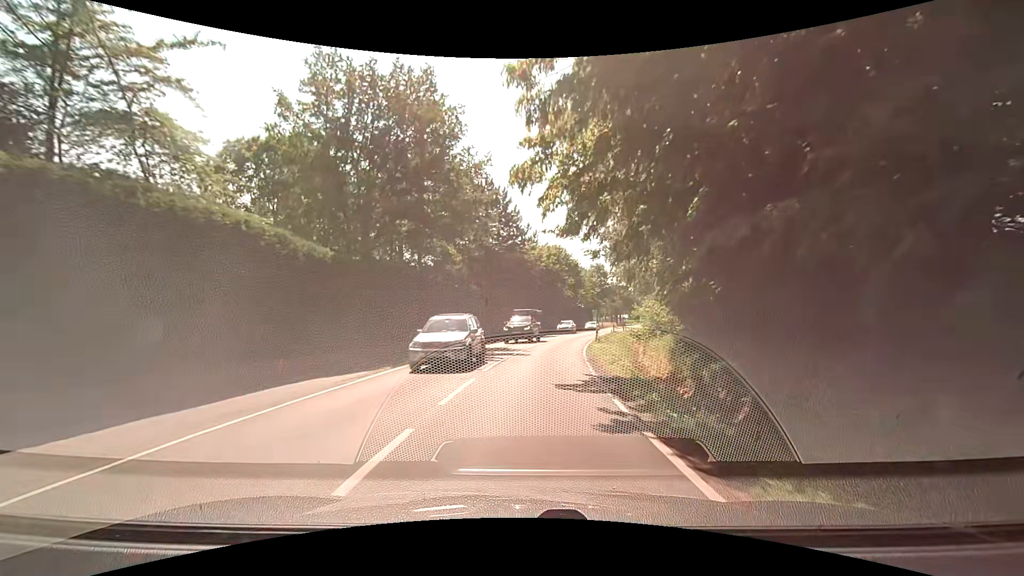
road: secondary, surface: asphalt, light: Day
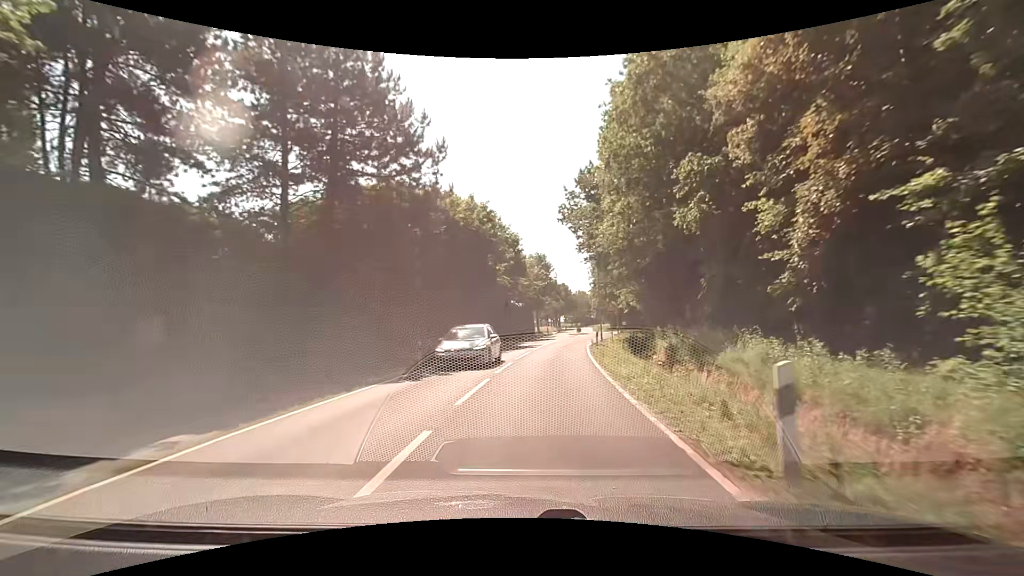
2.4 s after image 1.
(+1.3, +30.0) m; +7°
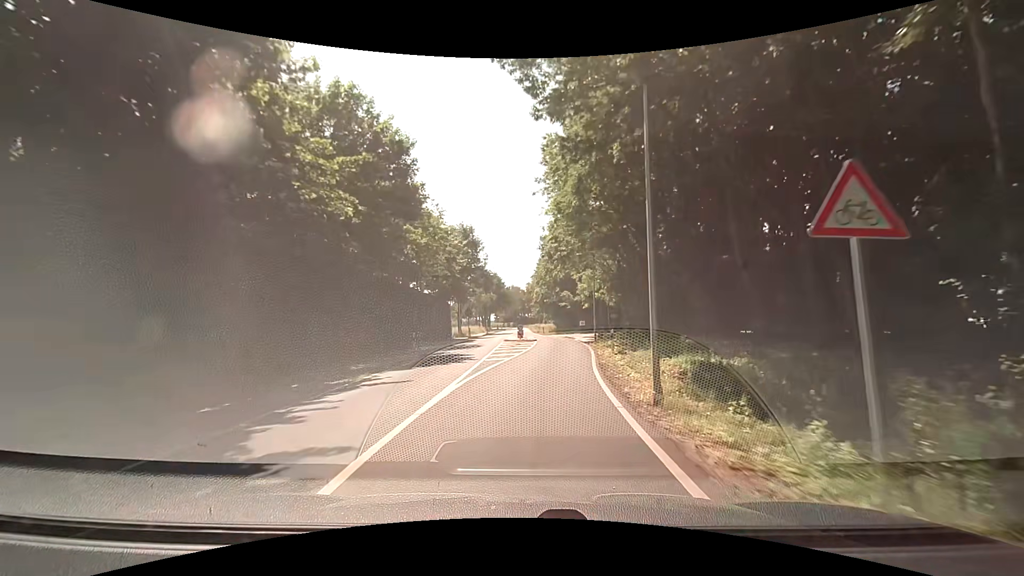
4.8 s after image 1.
(+2.0, +30.0) m; +8°
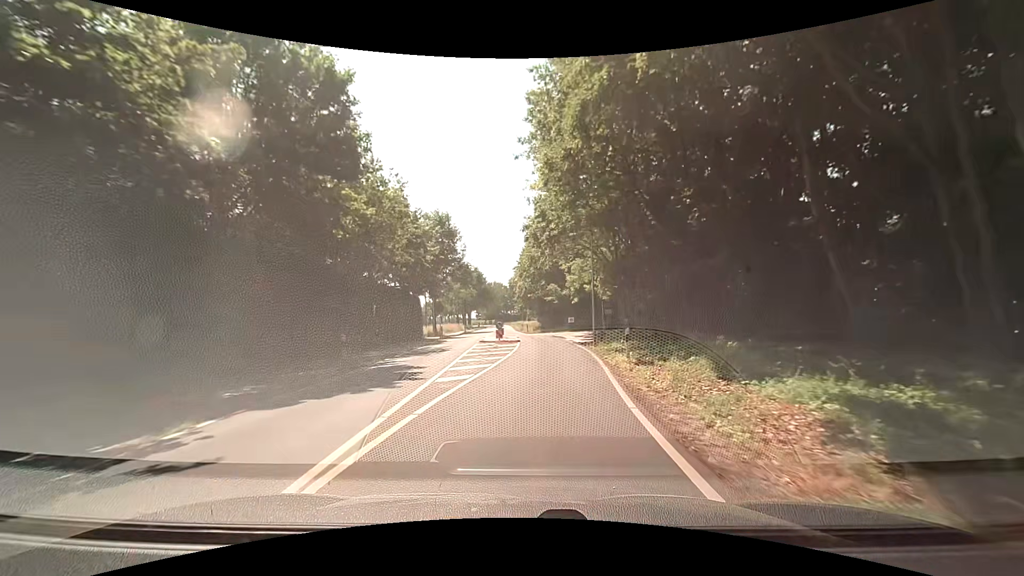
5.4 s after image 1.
(+0.1, +7.4) m; +2°
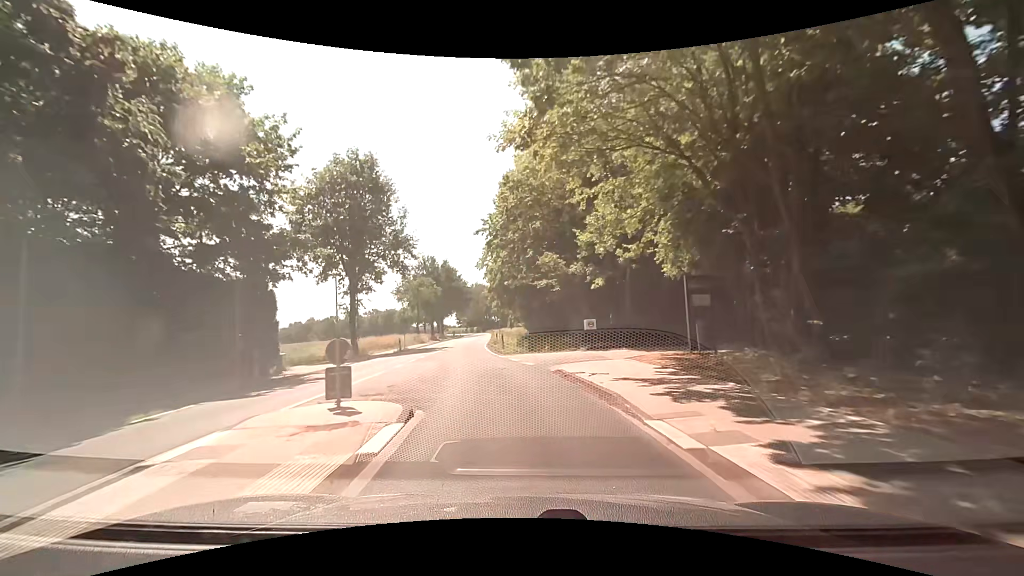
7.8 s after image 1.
(+1.0, +28.3) m; +2°
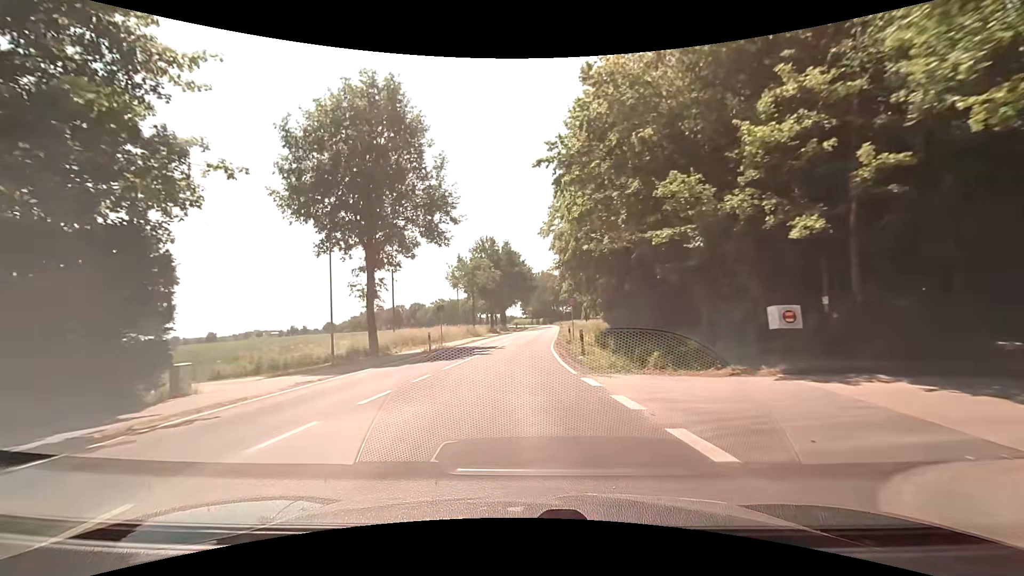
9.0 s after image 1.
(-0.7, +13.3) m; -8°
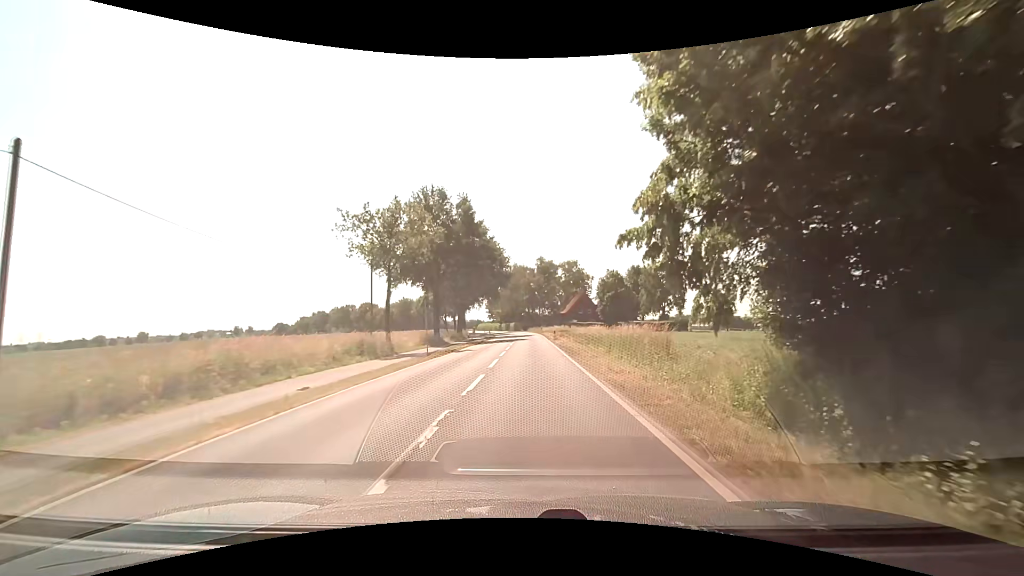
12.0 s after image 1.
(+0.4, +33.8) m; +4°
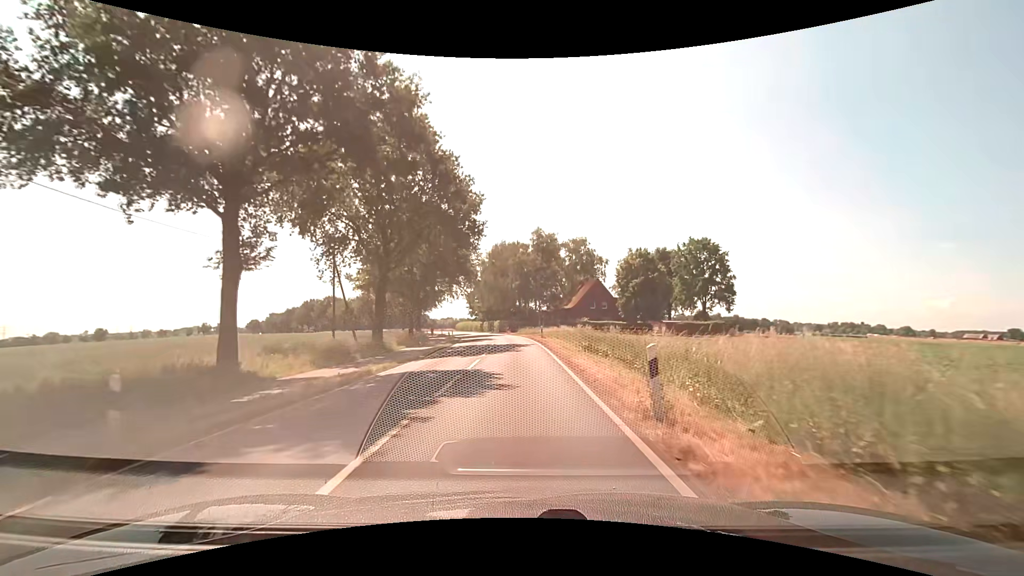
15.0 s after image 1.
(+1.0, +36.3) m; +1°
(0, +10) (0, +20) (0, +30) (-1, +40) (-2, +50) (-3, +60) (-4, +70) (-6, +80) (-8, +89) (-10, +99) m
